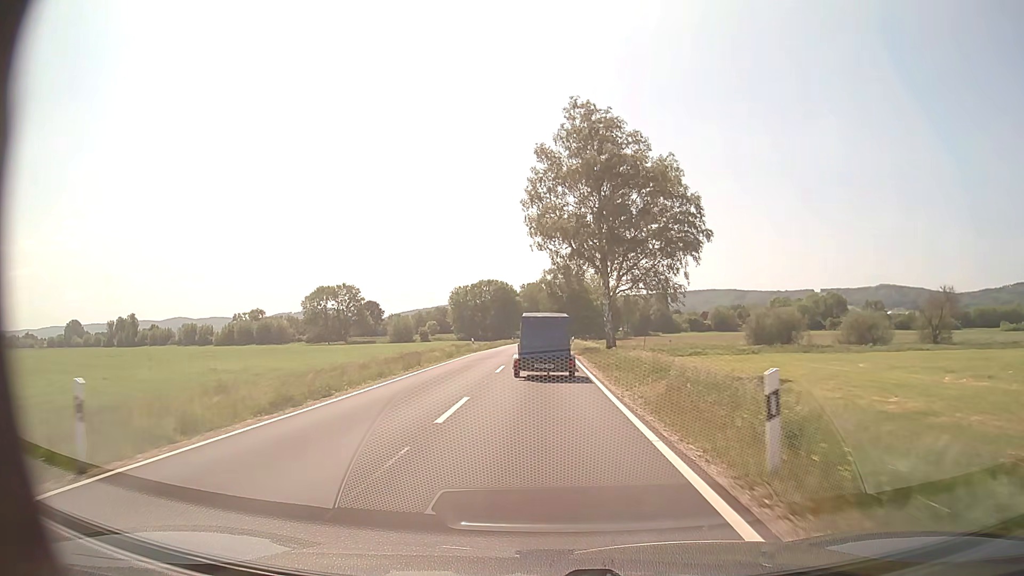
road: secondary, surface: asphalt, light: Day
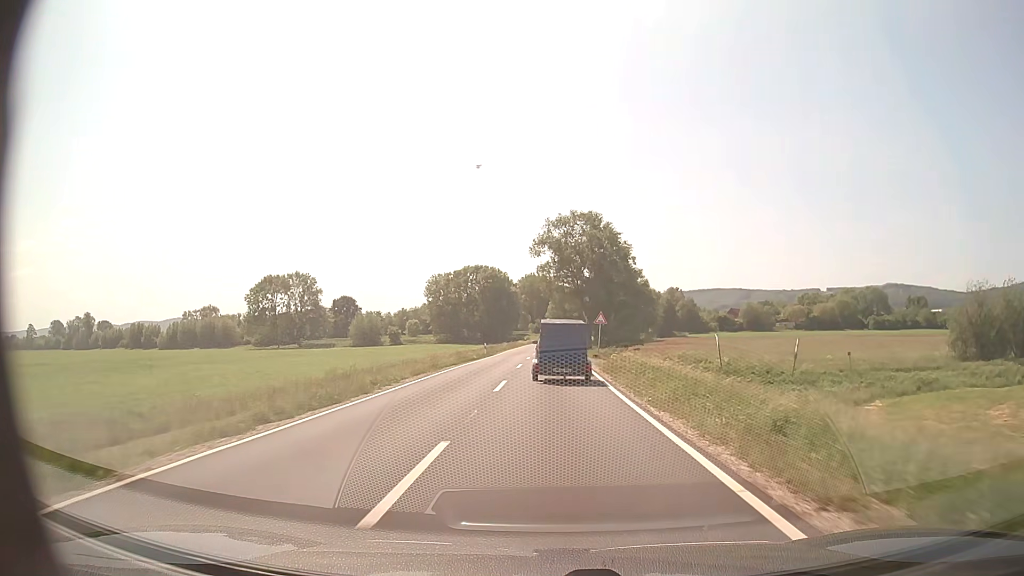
(-0.4, +53.5) m; 0°
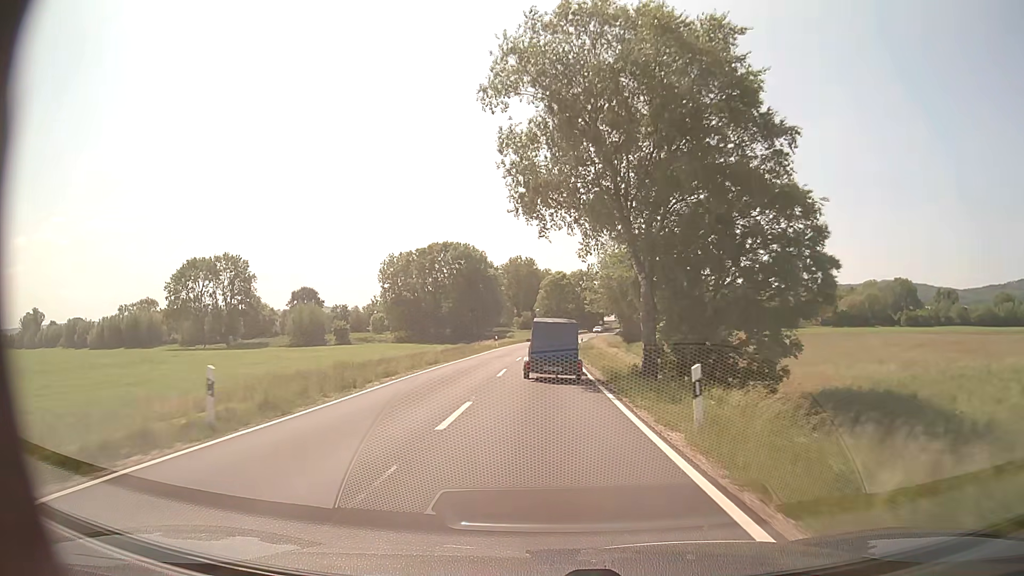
(+0.4, +43.4) m; +1°
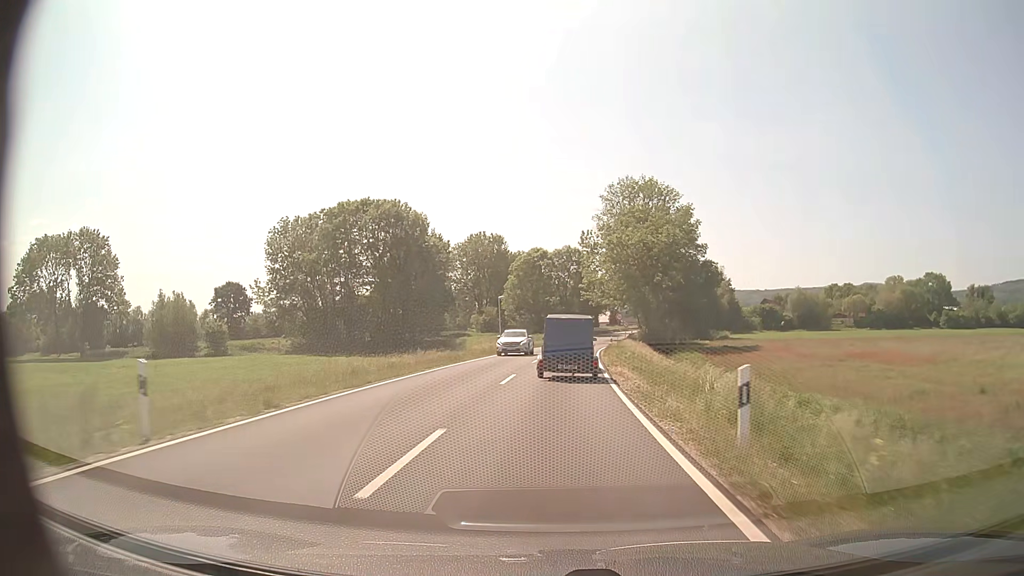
(+0.5, +52.1) m; +2°
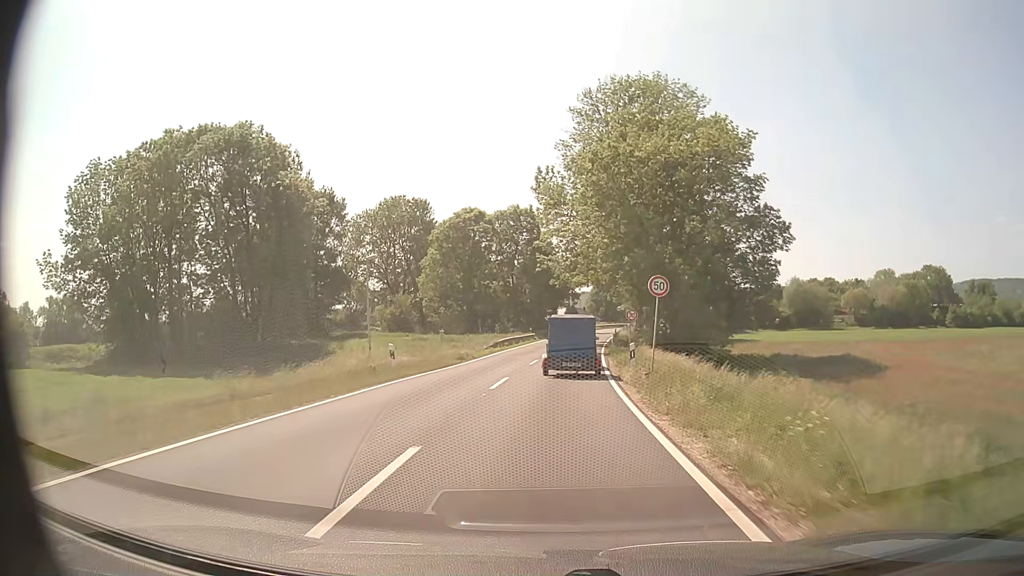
(+1.4, +37.4) m; +4°
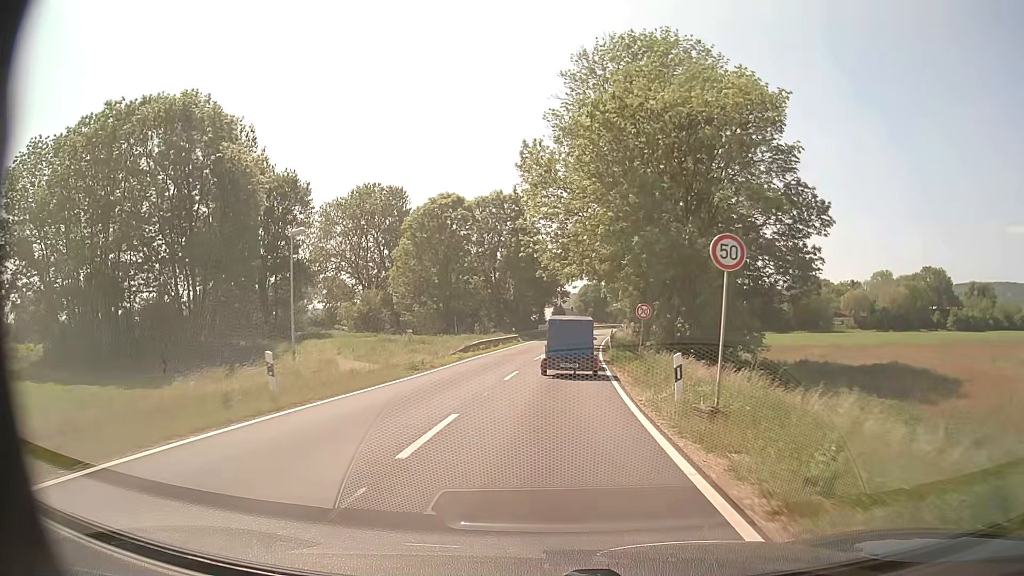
(+0.1, +8.8) m; +1°
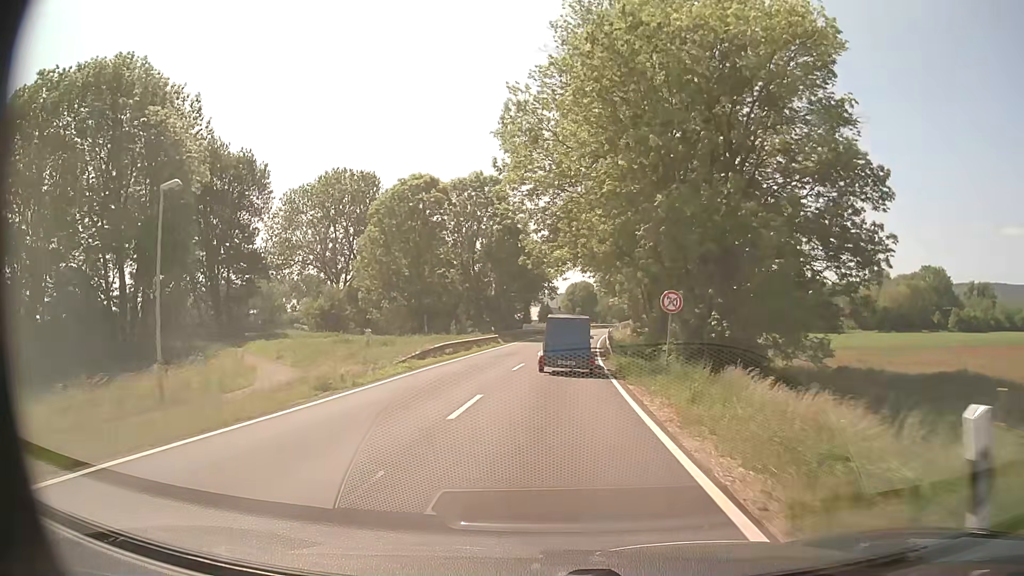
(+0.1, +8.6) m; +1°
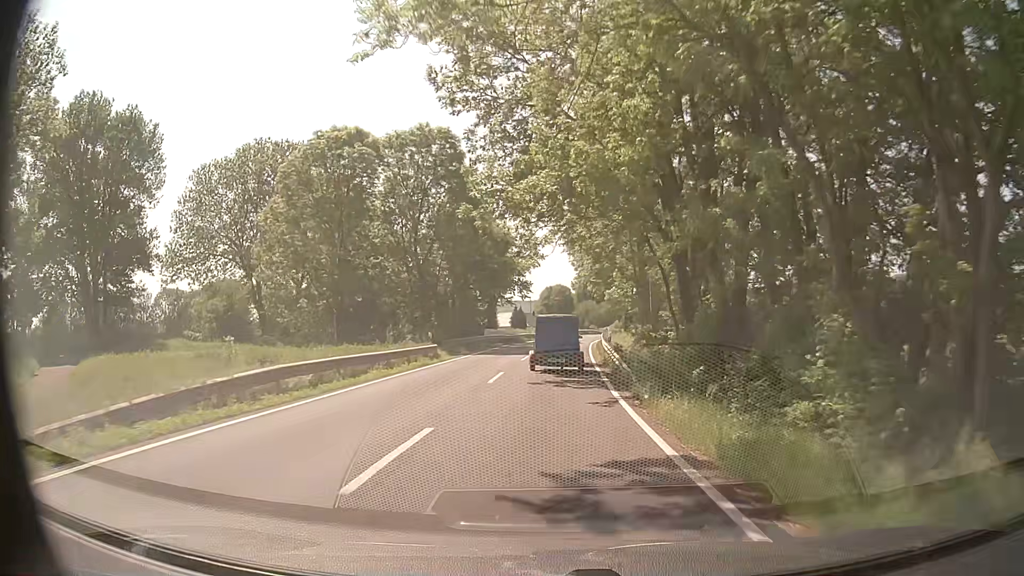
(+0.3, +17.0) m; +2°
(0, +10) (0, +20) (+1, +30) (+1, +40) (+2, +50) (+2, +60) (+3, +70) (+5, +80) (+7, +90) (+9, +99) m
